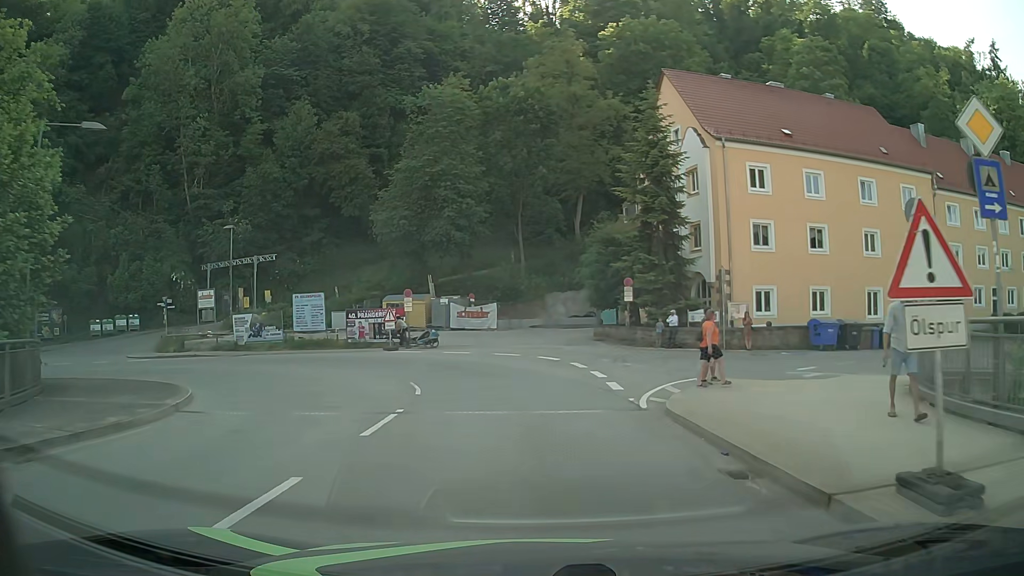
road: primary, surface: asphalt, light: Day
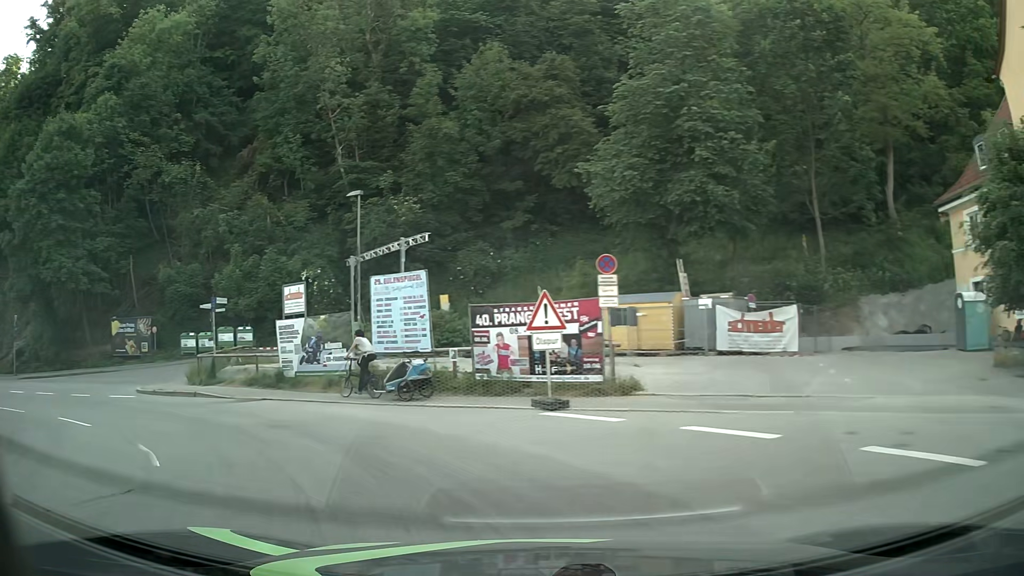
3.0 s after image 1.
(-1.6, +21.0) m; -21°
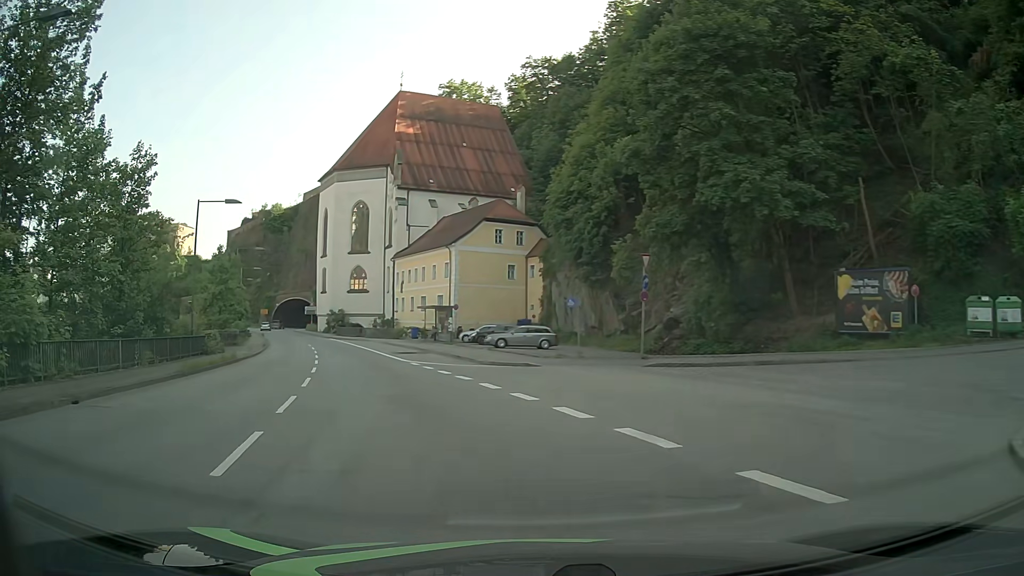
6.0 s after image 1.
(-12.2, +16.2) m; -62°
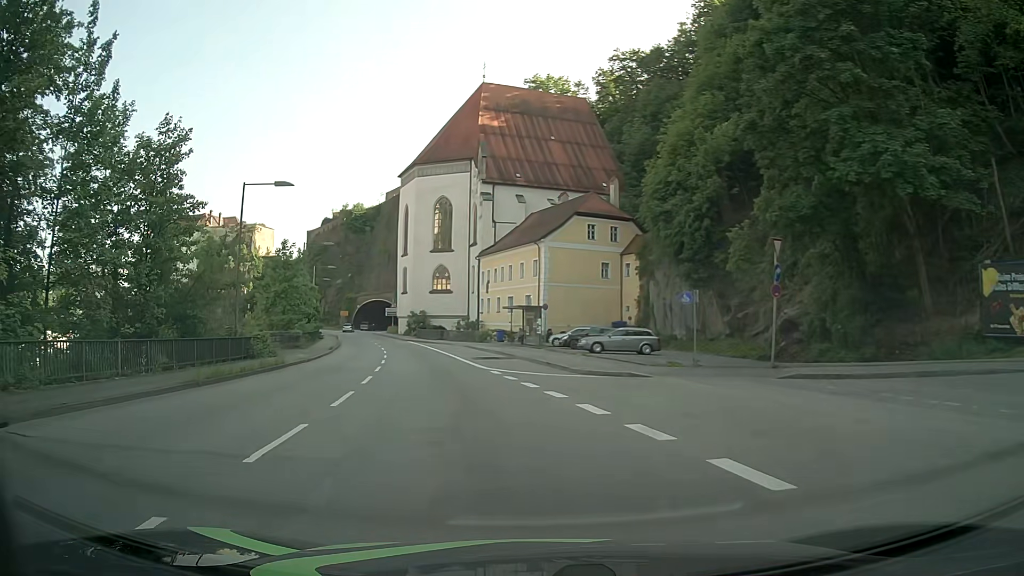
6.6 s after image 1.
(-0.4, +5.1) m; -8°
(-1, +10) (-3, +20) (-5, +30) (-7, +39) (-9, +49) (-12, +59) (-15, +68) (-19, +78) (-22, +87) (-26, +96) m
